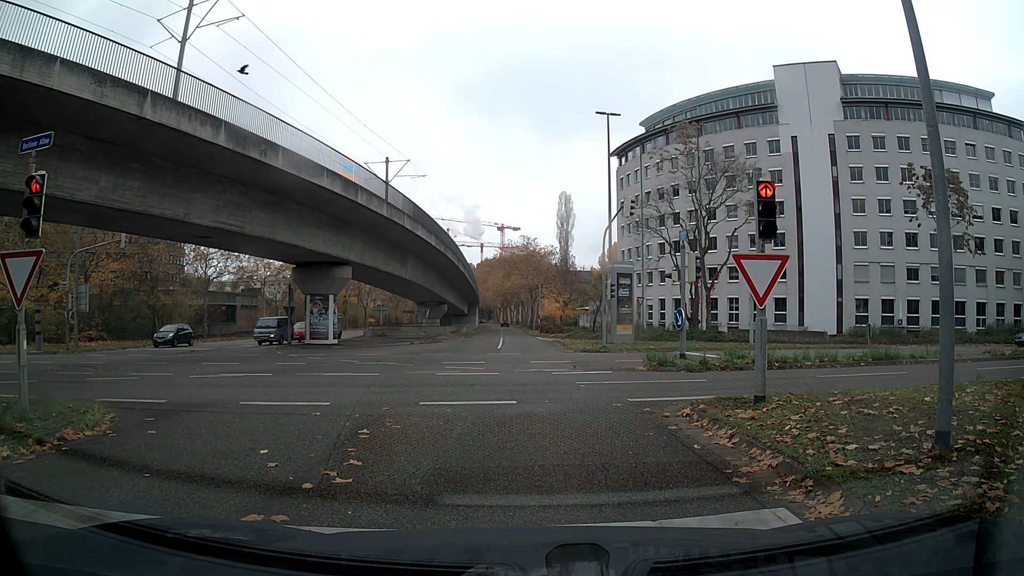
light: Day
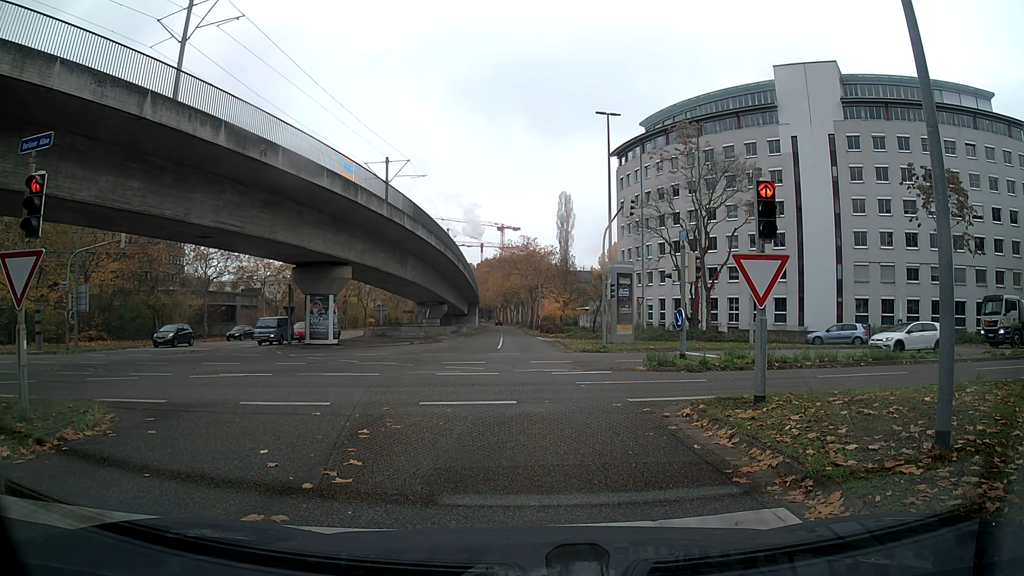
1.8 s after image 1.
(0.0, 0.0) m; 0°
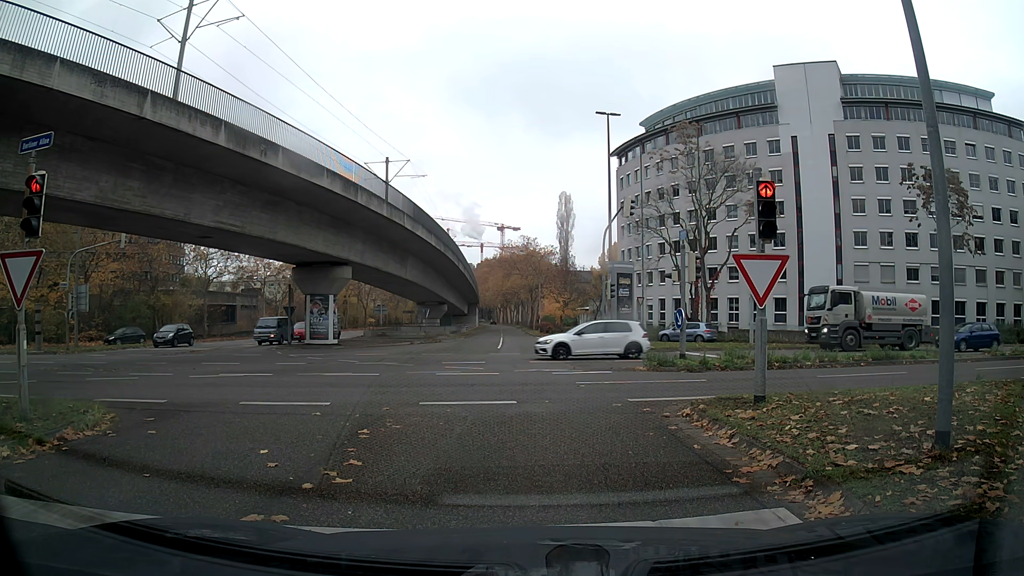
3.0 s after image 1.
(0.0, 0.0) m; 0°
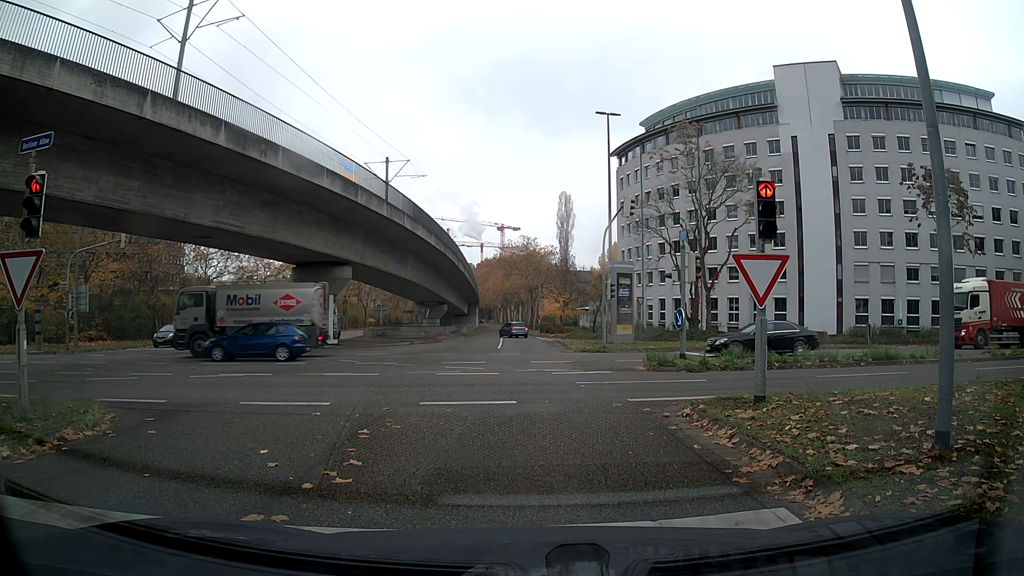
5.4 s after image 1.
(0.0, 0.0) m; 0°
(0, +10) (0, +20) (0, +30) (0, +40) (-1, +50) (-1, +60) (-1, +70) (-2, +80) (-2, +90) (-3, +100) m
